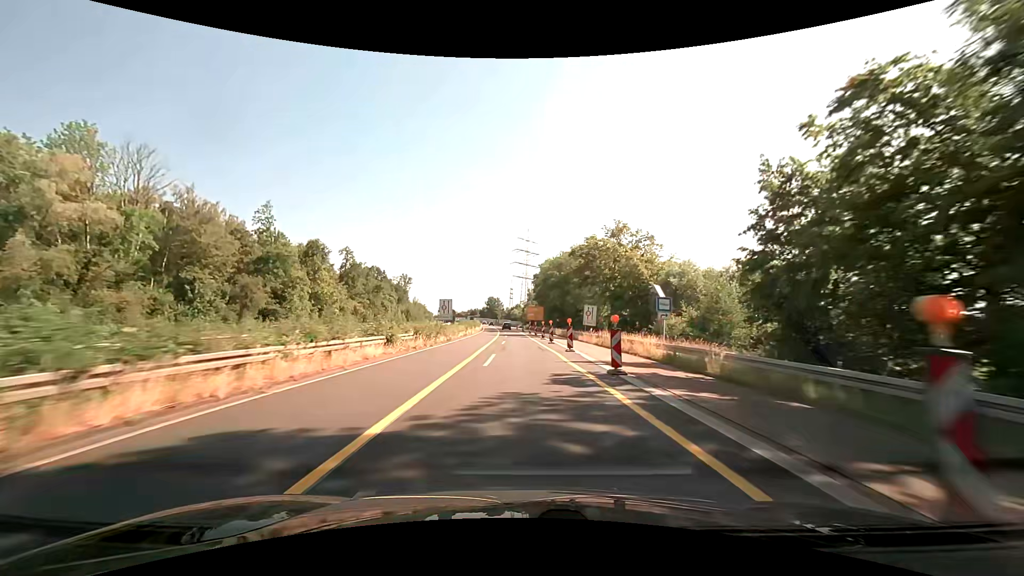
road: trunk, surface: asphalt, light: Day
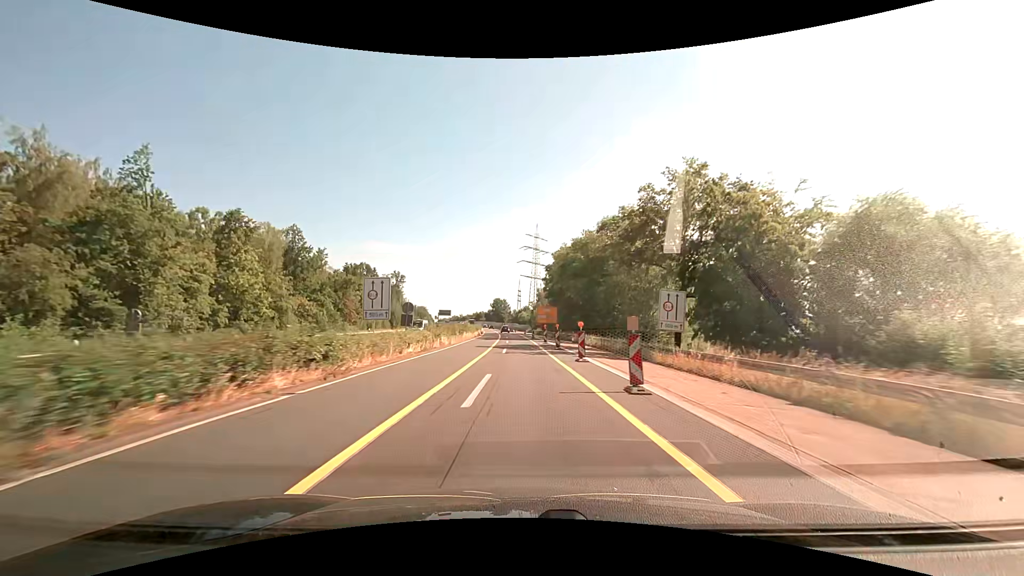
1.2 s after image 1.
(-0.2, +25.3) m; -1°
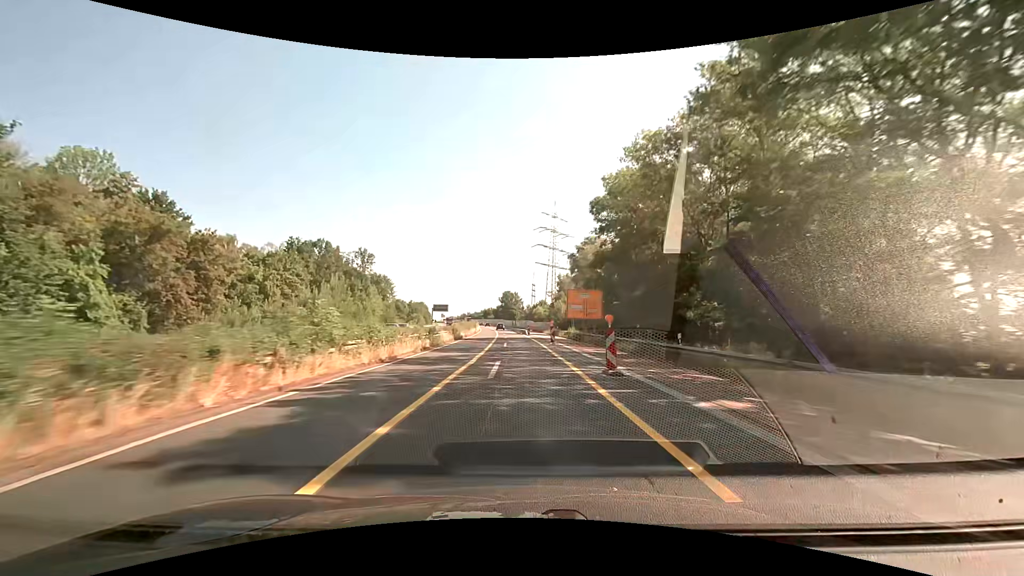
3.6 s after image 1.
(-0.5, +50.6) m; -1°
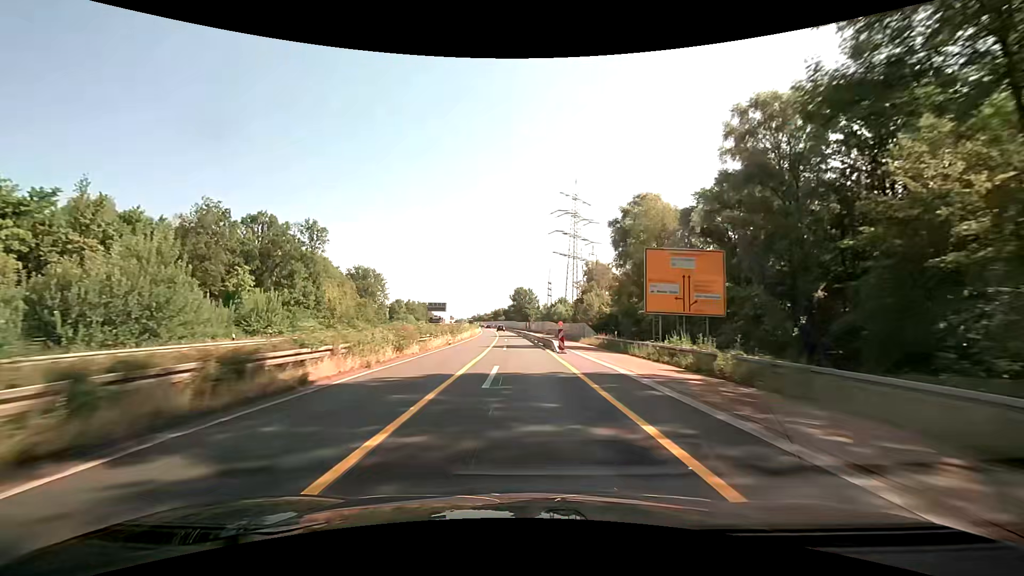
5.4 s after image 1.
(-0.5, +38.0) m; -2°
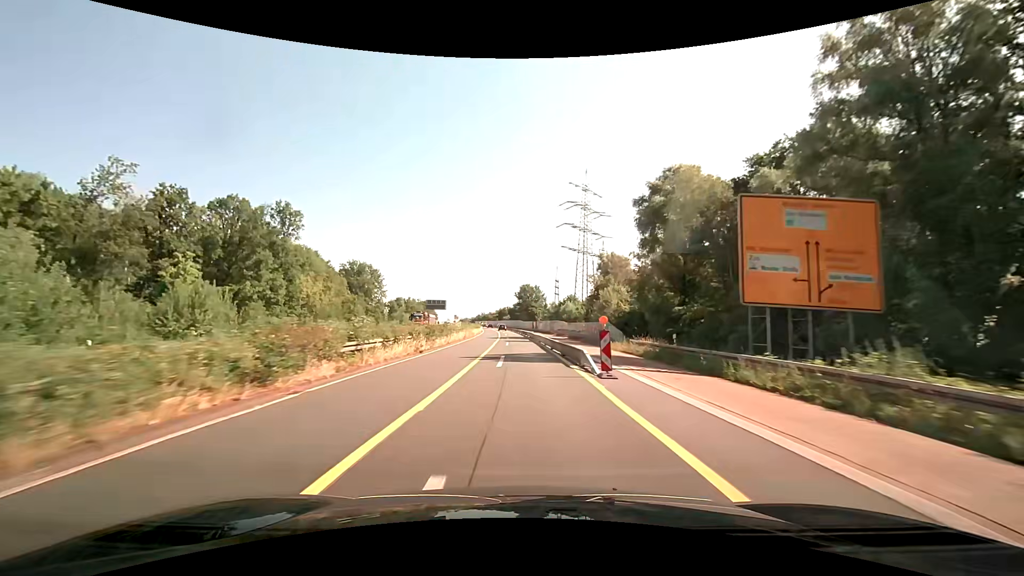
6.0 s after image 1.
(-0.1, +12.7) m; -1°
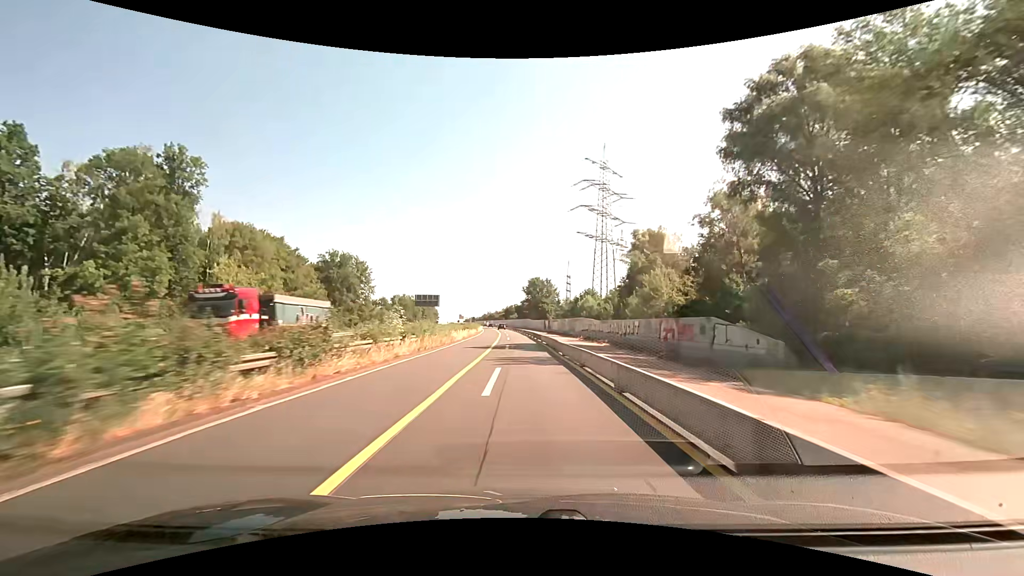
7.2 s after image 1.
(-0.3, +25.3) m; -1°
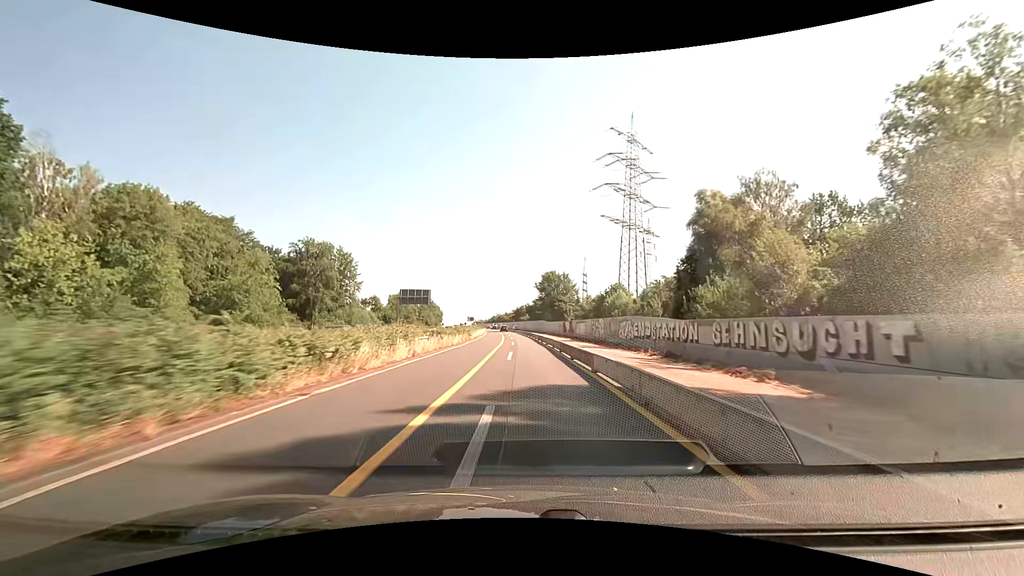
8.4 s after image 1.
(-0.2, +25.3) m; -1°
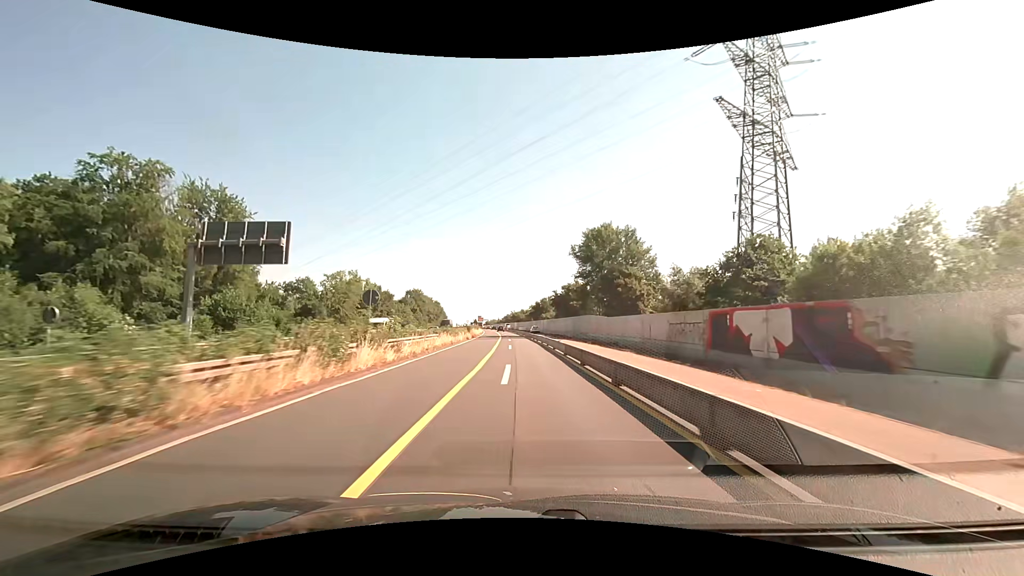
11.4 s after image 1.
(-1.1, +63.3) m; -2°
(0, +10) (0, +20) (0, +30) (-1, +40) (-1, +50) (-1, +60) (-2, +70) (-2, +80) (-3, +90) (-4, +100) m
